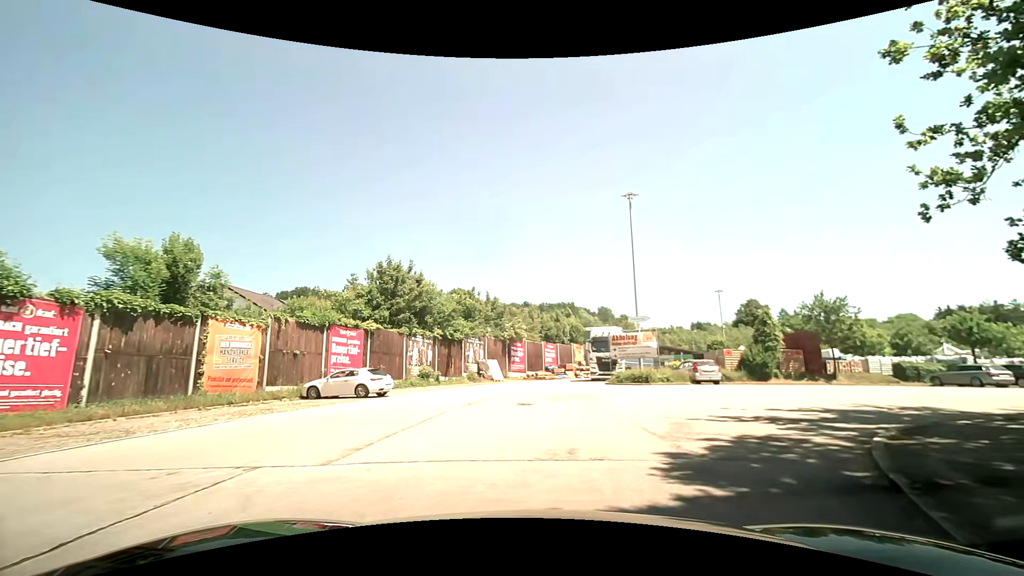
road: service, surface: paved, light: Day
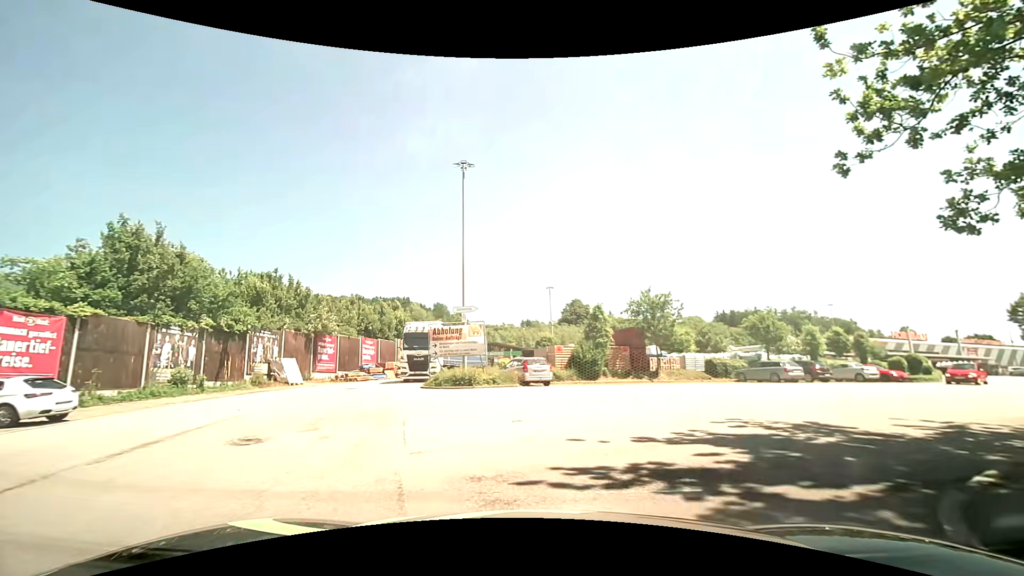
(+1.0, +5.7) m; +18°
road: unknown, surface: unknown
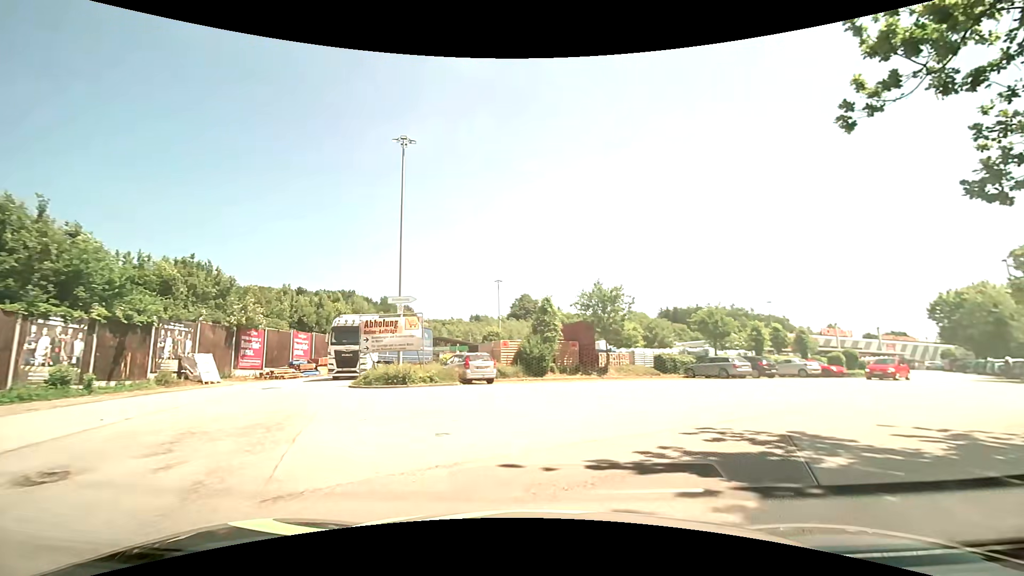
(+0.1, +2.2) m; +8°
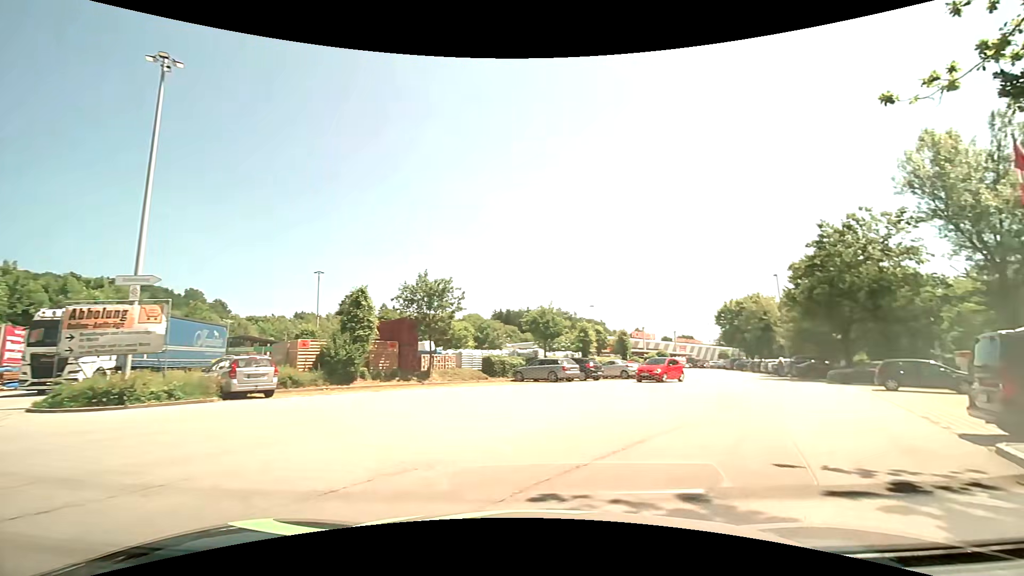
(+0.5, +4.3) m; +17°
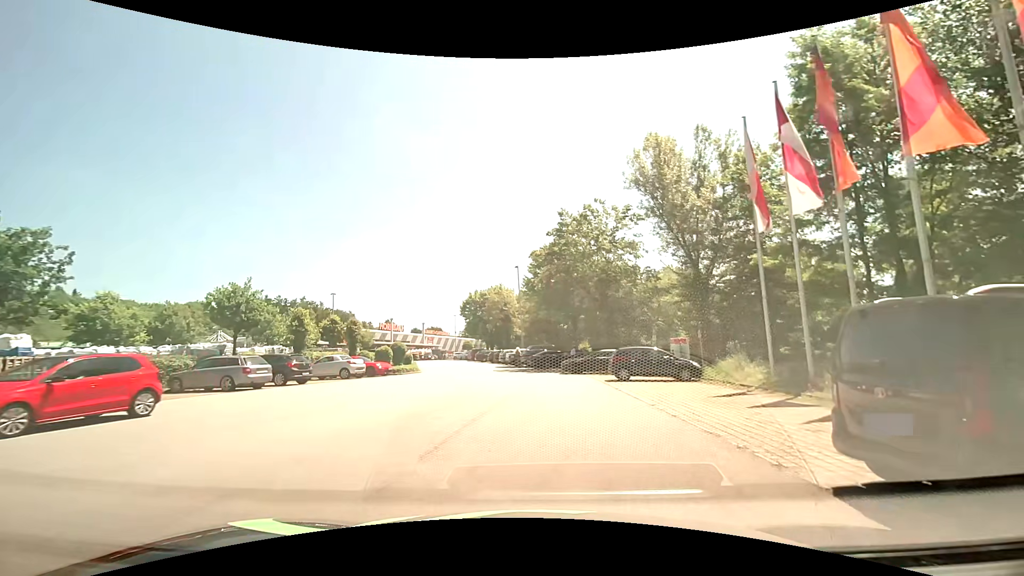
(+2.0, +6.7) m; +29°
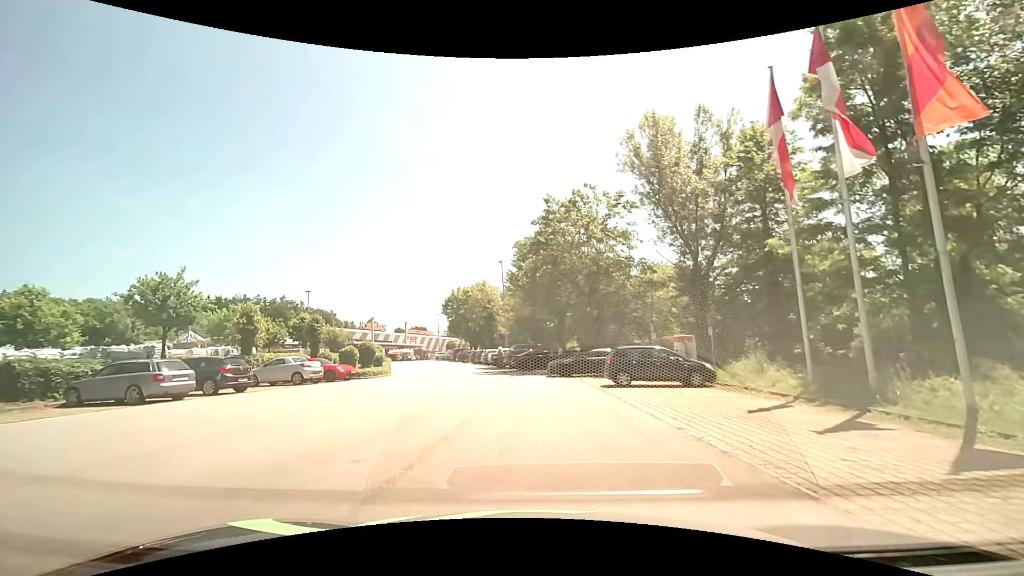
(+0.1, +3.7) m; +2°
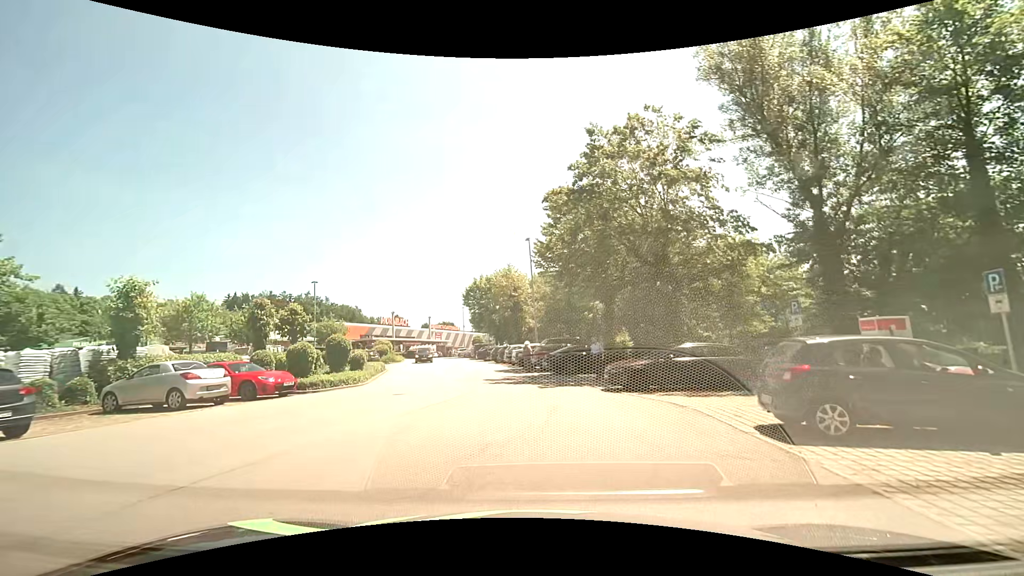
(-0.4, +10.7) m; -3°
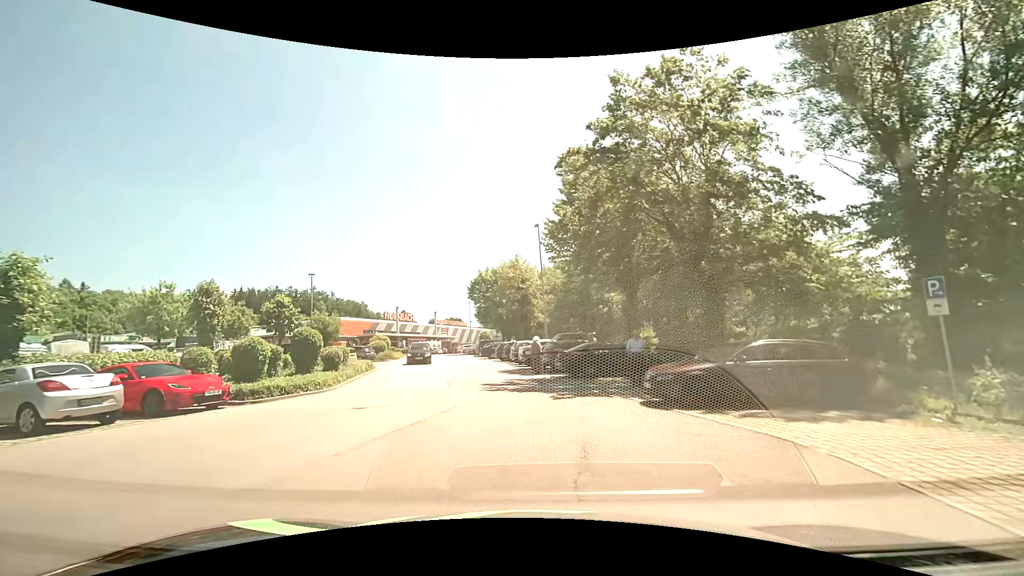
(-0.1, +4.5) m; -2°
